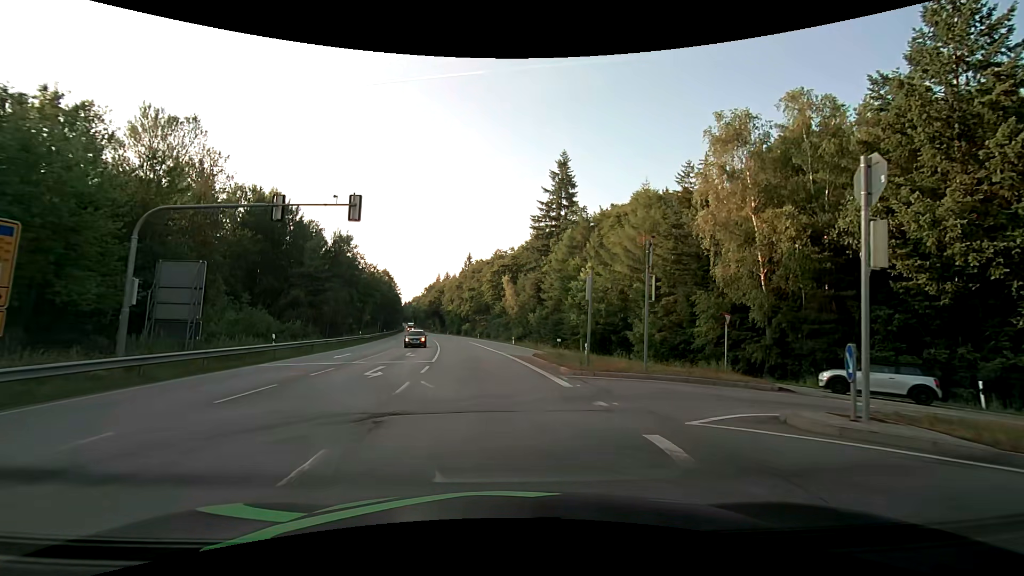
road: secondary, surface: asphalt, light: Day
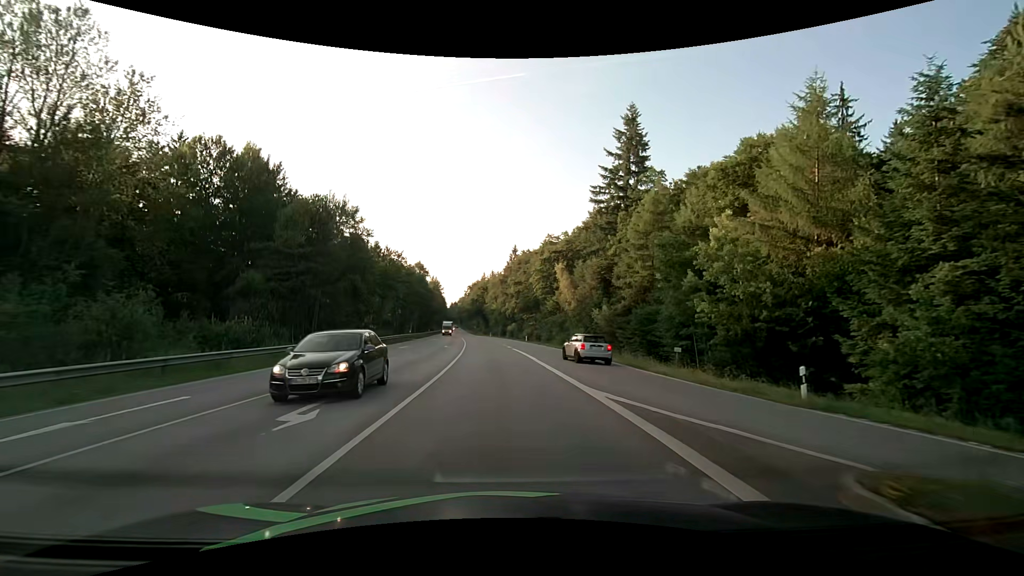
(-0.9, +21.2) m; -5°
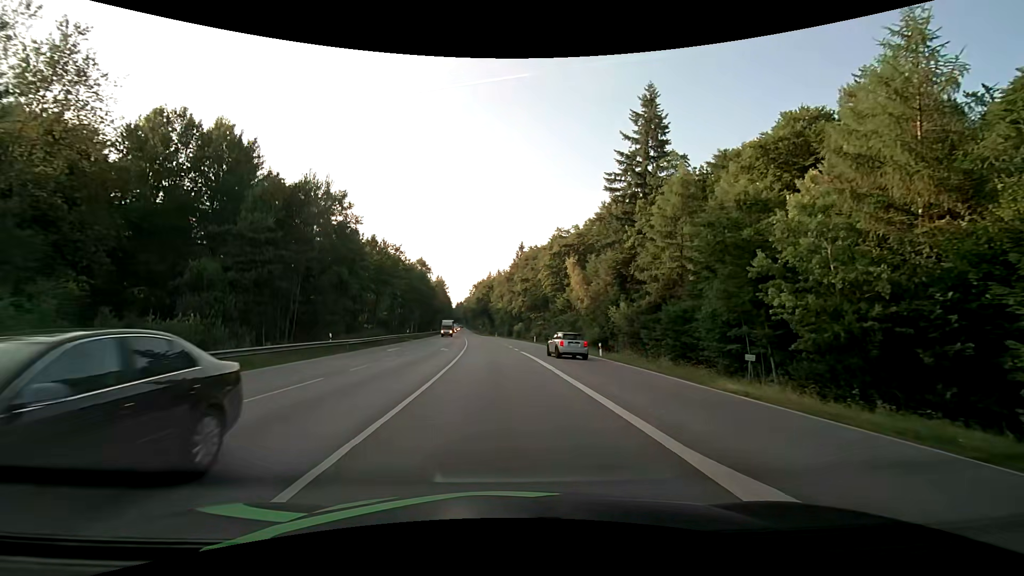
(-0.1, +6.8) m; -1°
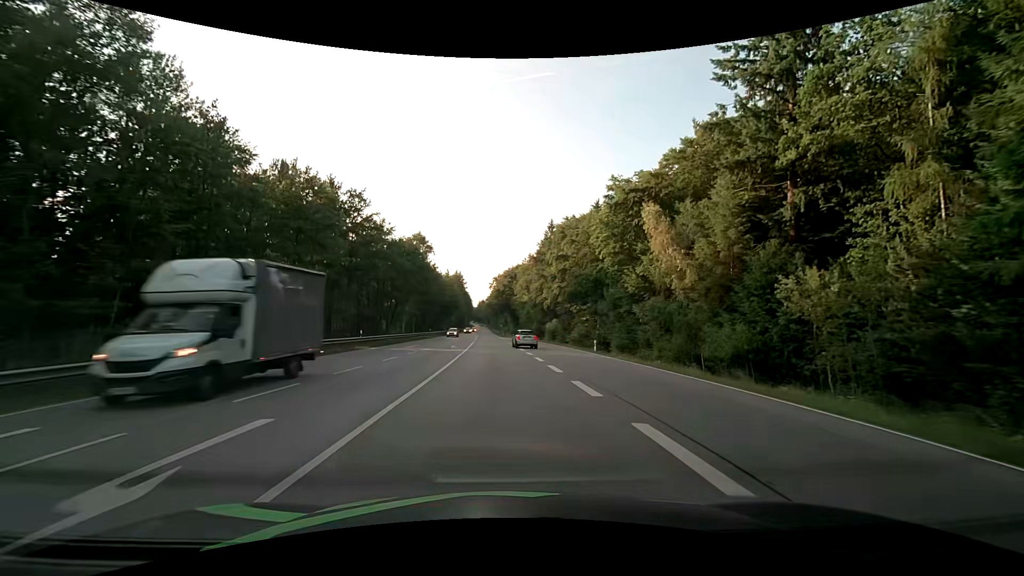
(-1.0, +32.9) m; -3°
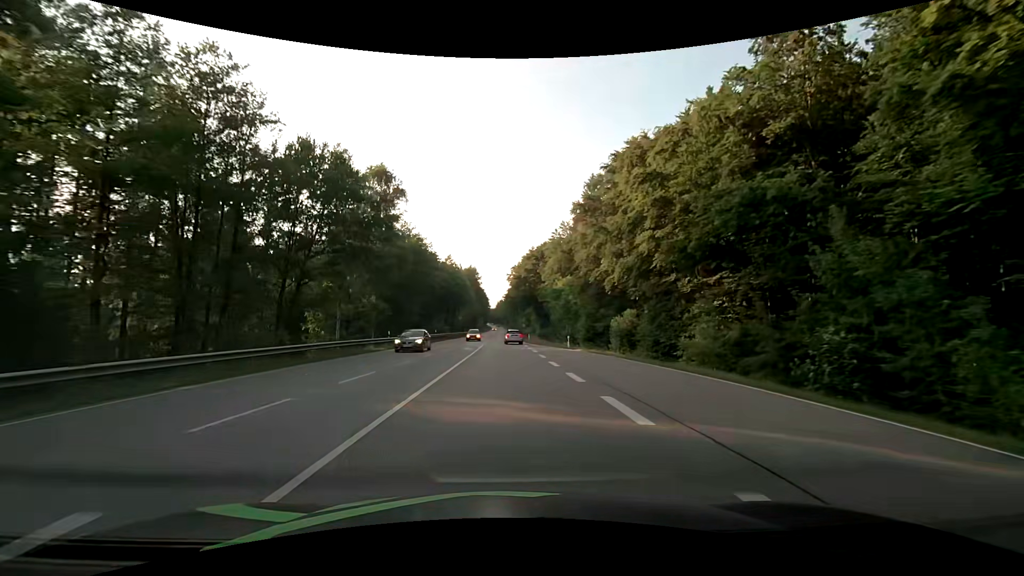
(-1.0, +39.2) m; -3°
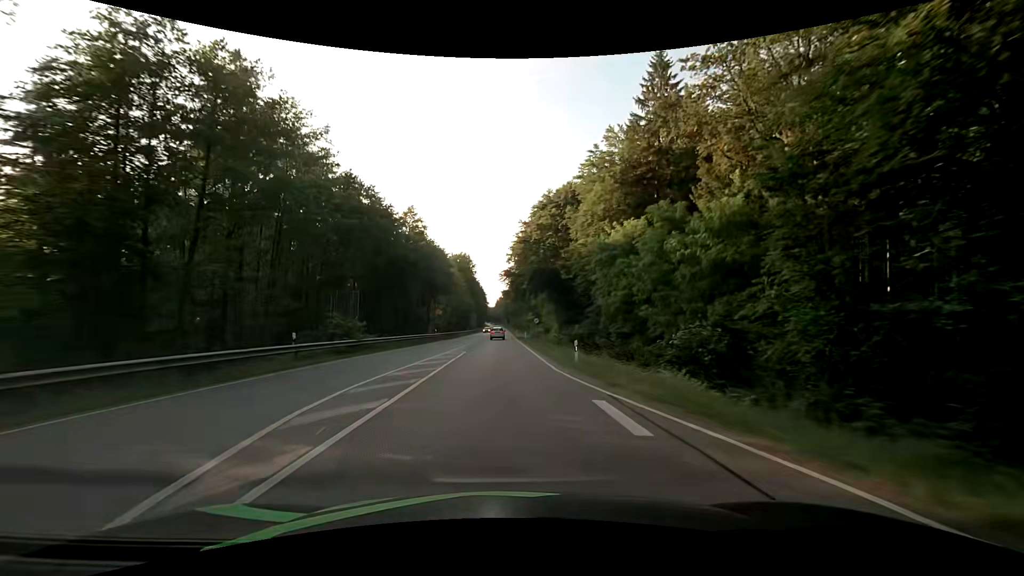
(+0.2, +42.9) m; 0°
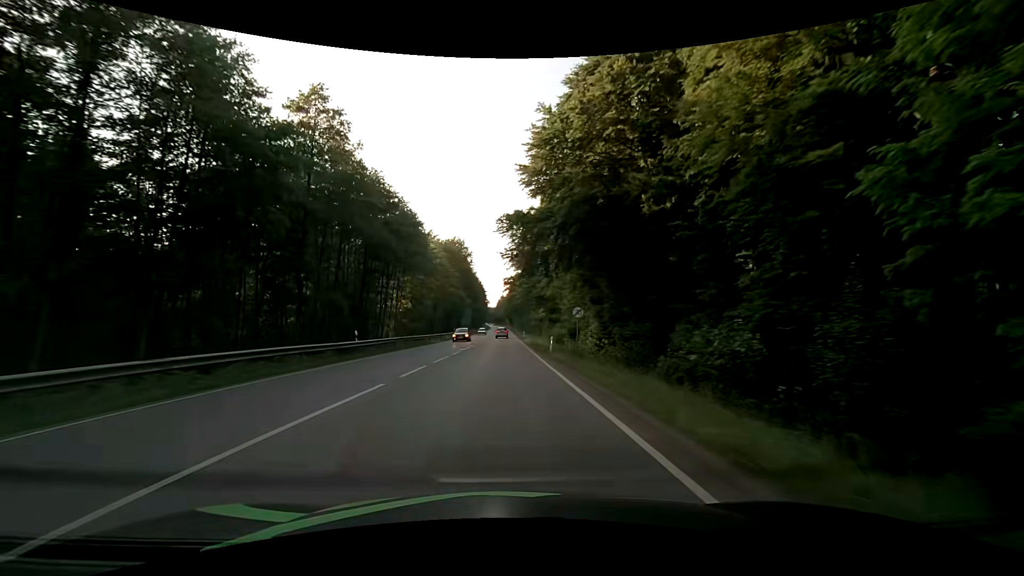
(-0.2, +33.2) m; 0°
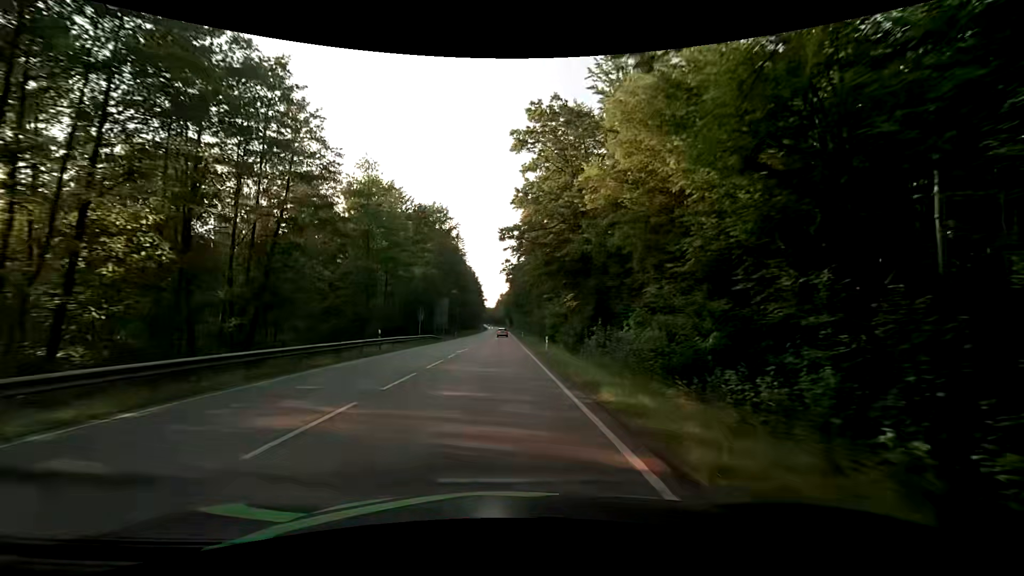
(0.0, +44.8) m; 0°
(0, +10) (0, +20) (0, +30) (0, +40) (0, +50) (0, +60) (0, +70) (-1, +80) (-1, +90) (-1, +100) m
